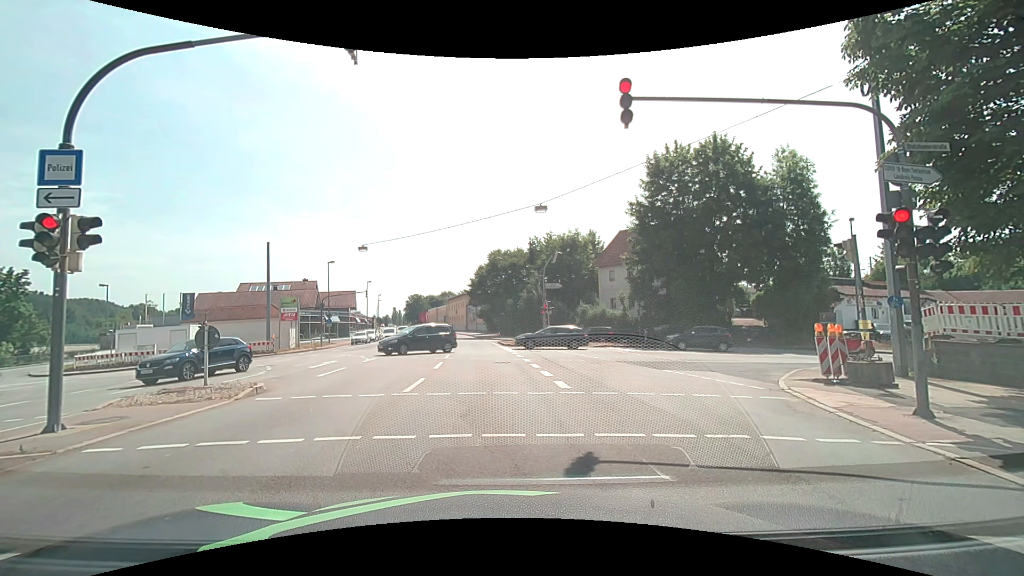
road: primary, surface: asphalt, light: Day
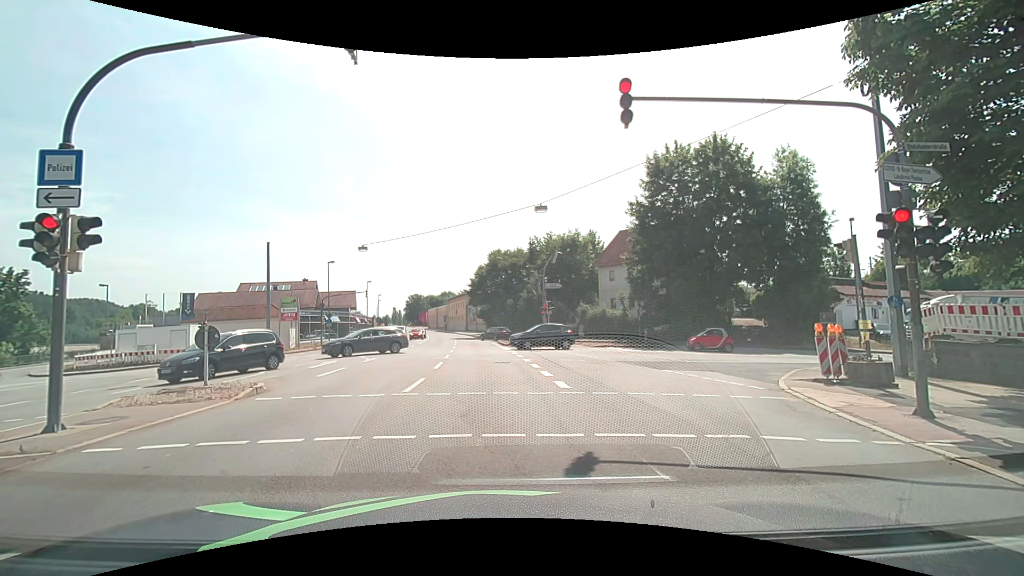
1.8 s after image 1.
(0.0, 0.0) m; 0°
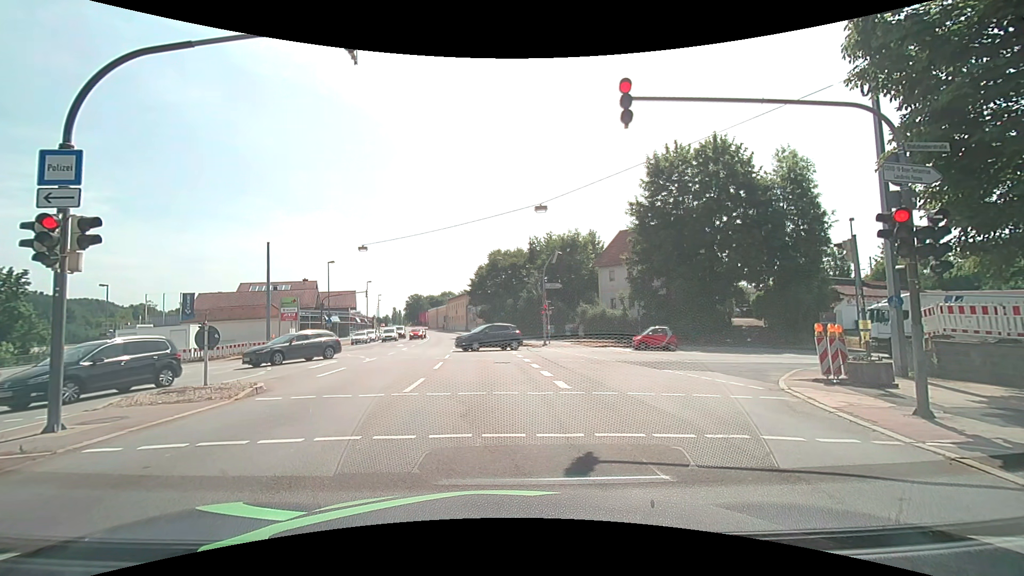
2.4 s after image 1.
(0.0, 0.0) m; 0°
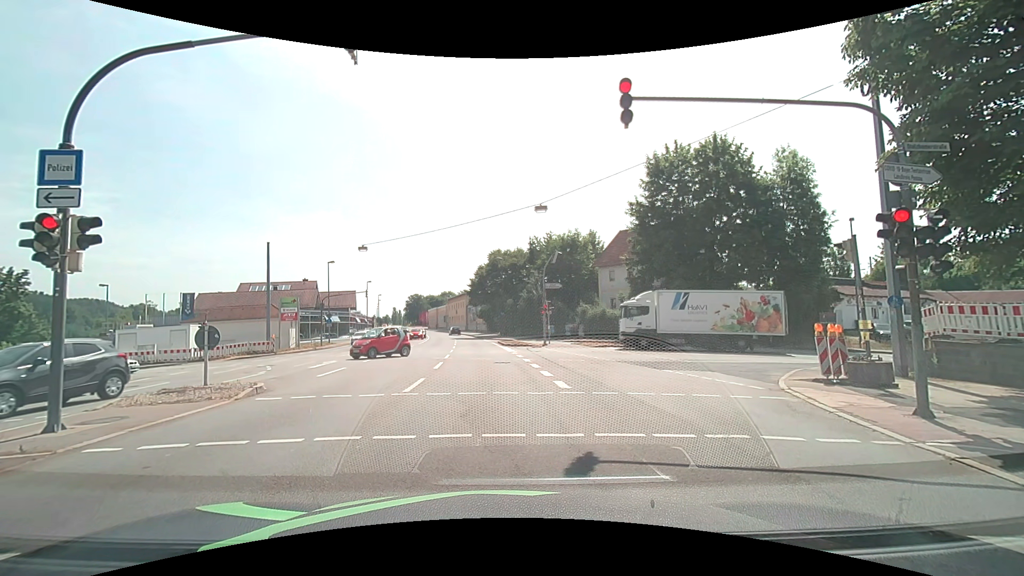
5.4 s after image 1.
(0.0, 0.0) m; 0°
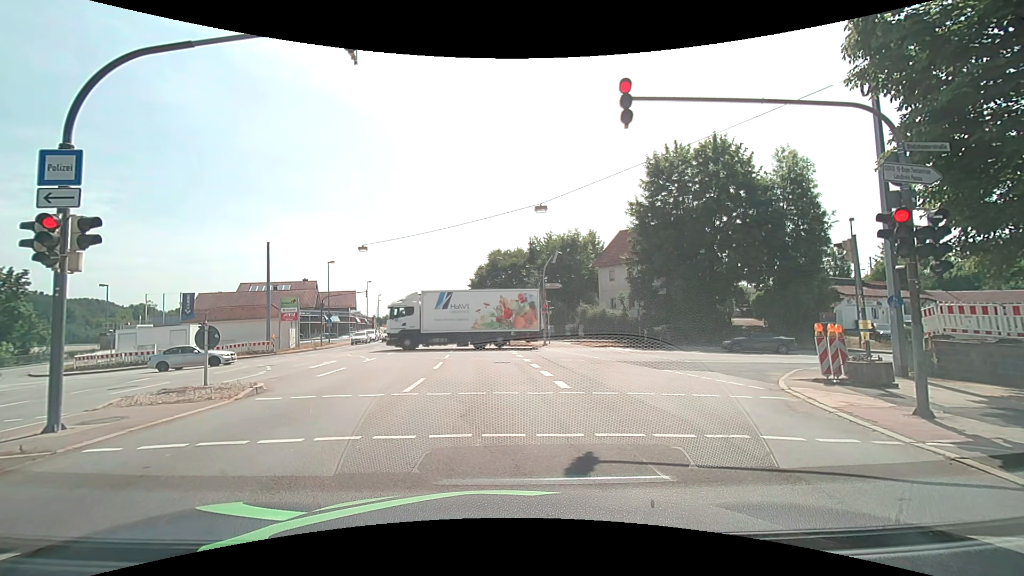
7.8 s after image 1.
(0.0, 0.0) m; 0°
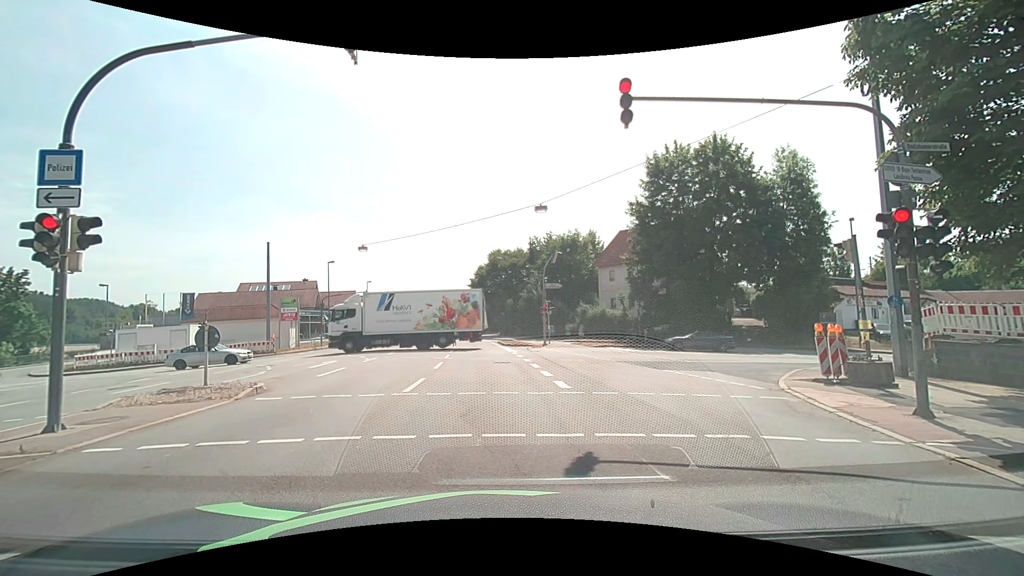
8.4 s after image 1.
(0.0, 0.0) m; 0°
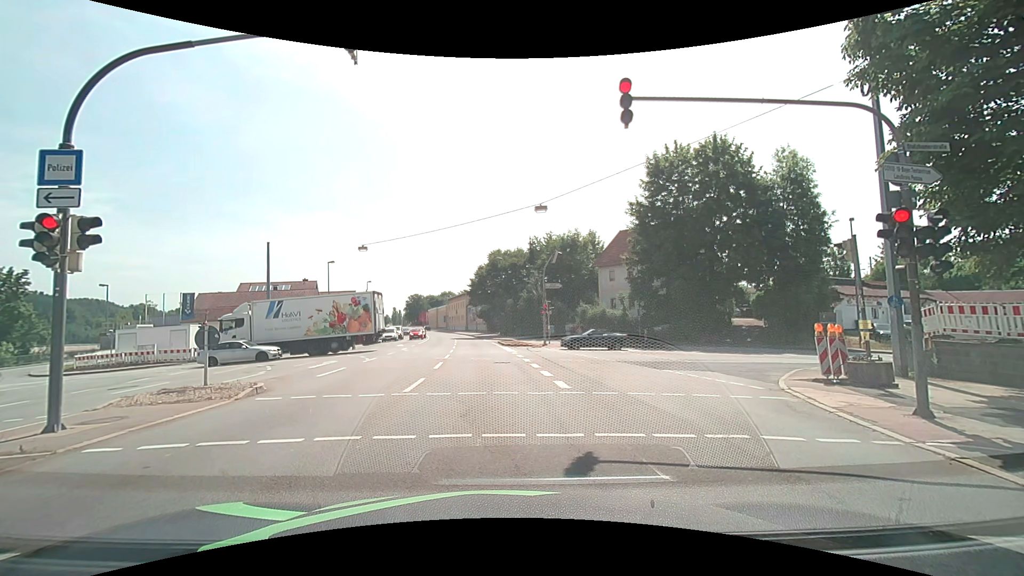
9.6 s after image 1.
(0.0, 0.0) m; 0°
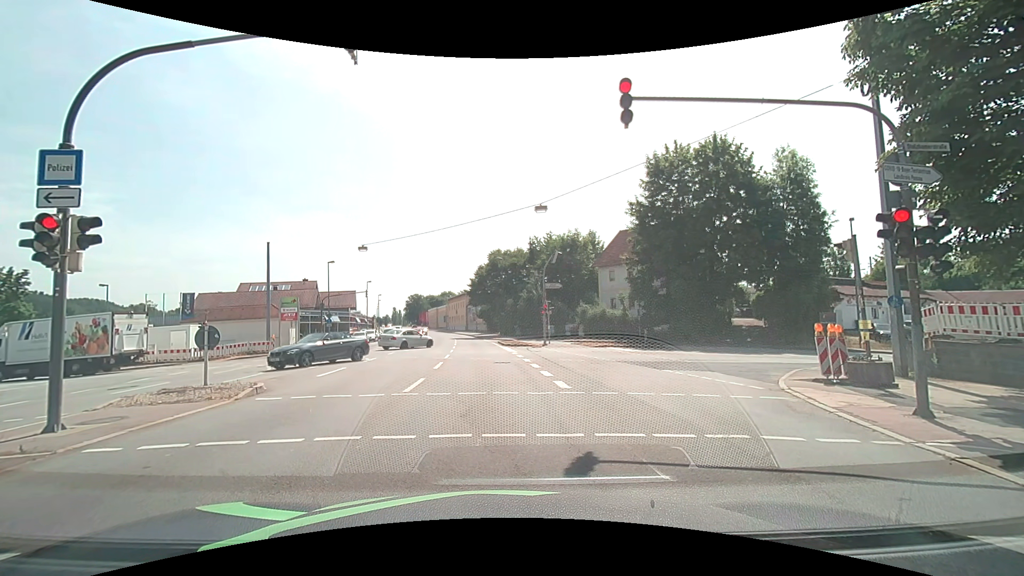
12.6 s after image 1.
(0.0, 0.0) m; 0°
(0, +10) (-1, +20) (-1, +30) (-2, +40) (-3, +50) (-4, +60) (-5, +70) (-7, +80) (-9, +89) (-11, +99) m
